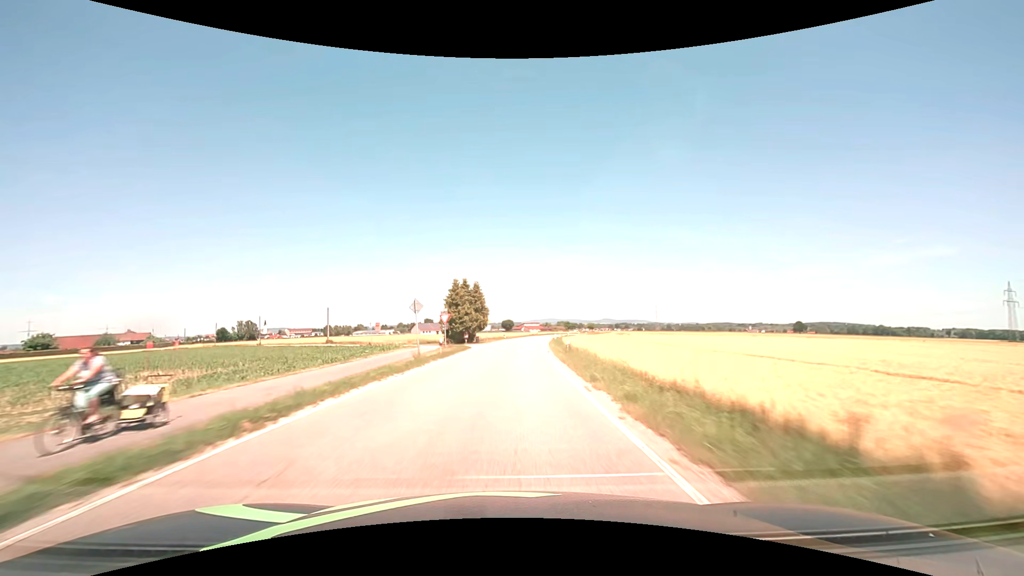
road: secondary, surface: asphalt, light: Day
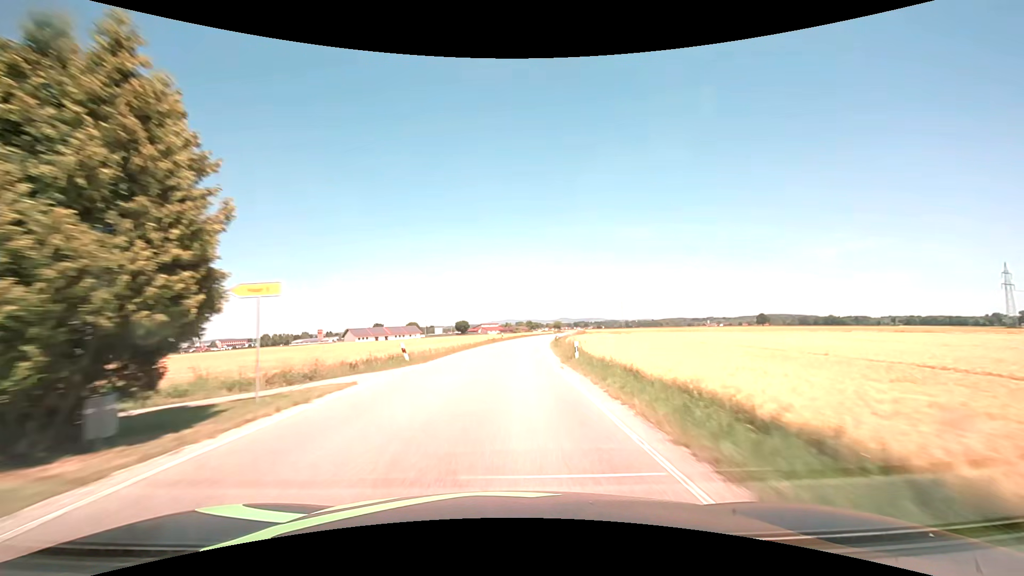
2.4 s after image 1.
(+2.2, +50.1) m; +5°
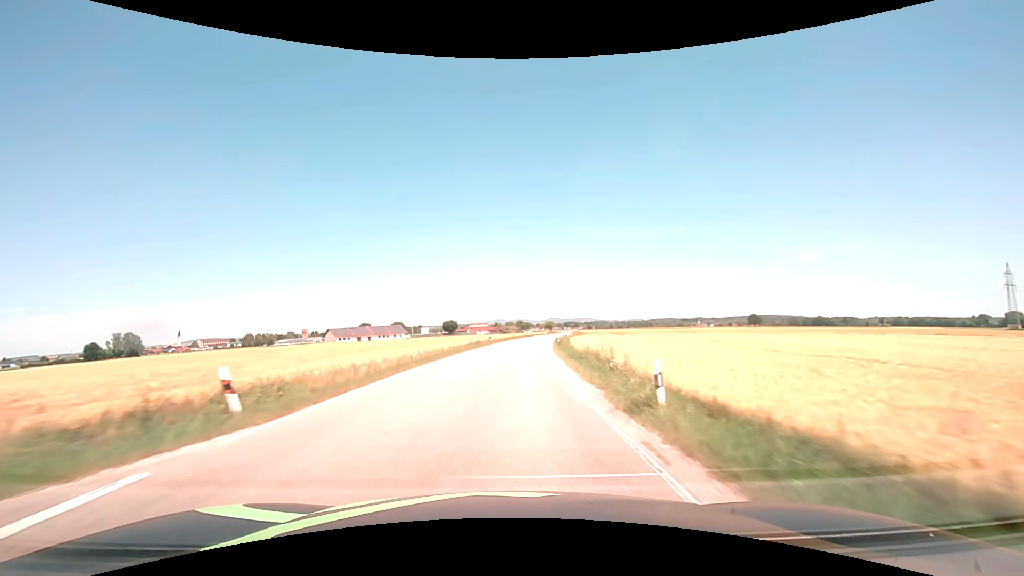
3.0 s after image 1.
(+0.2, +12.5) m; +1°
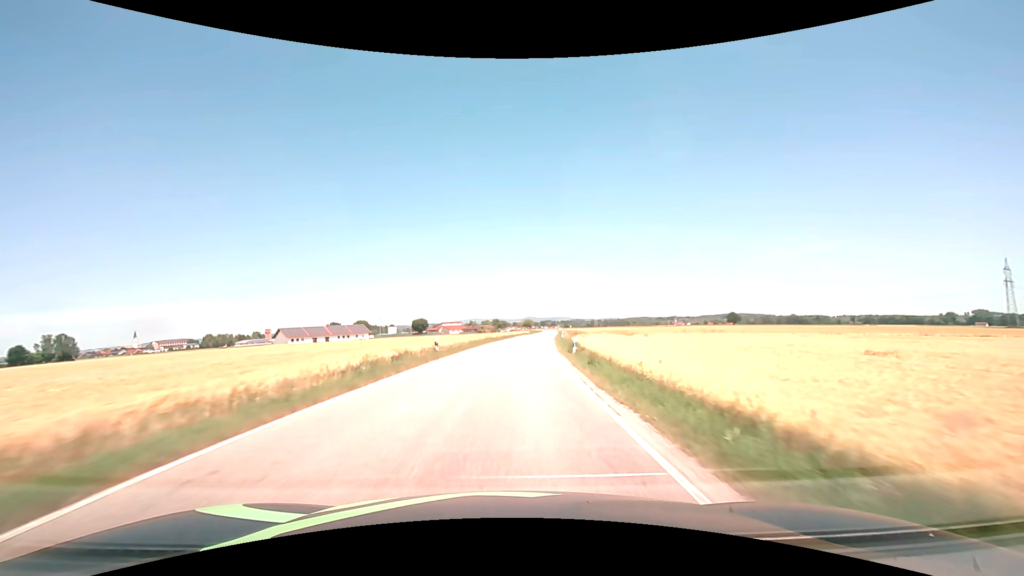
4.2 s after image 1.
(+0.5, +25.1) m; +3°
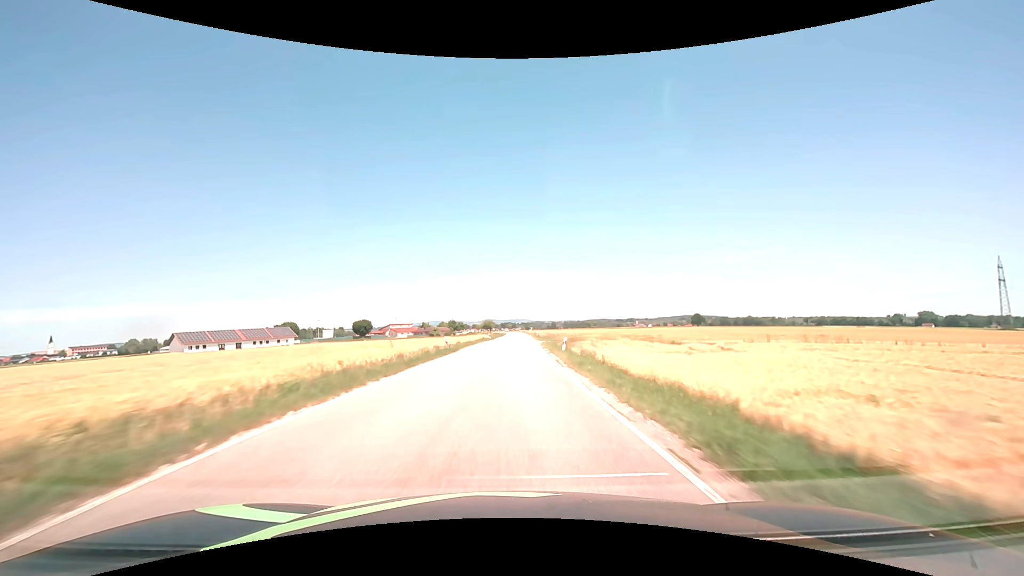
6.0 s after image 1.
(+1.5, +37.6) m; +4°
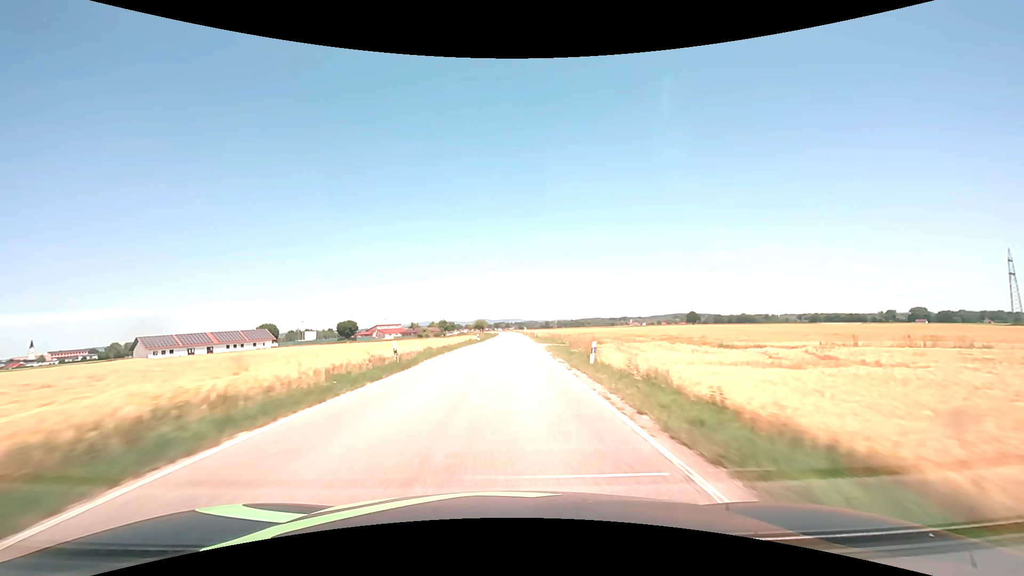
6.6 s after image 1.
(+0.2, +12.5) m; +1°
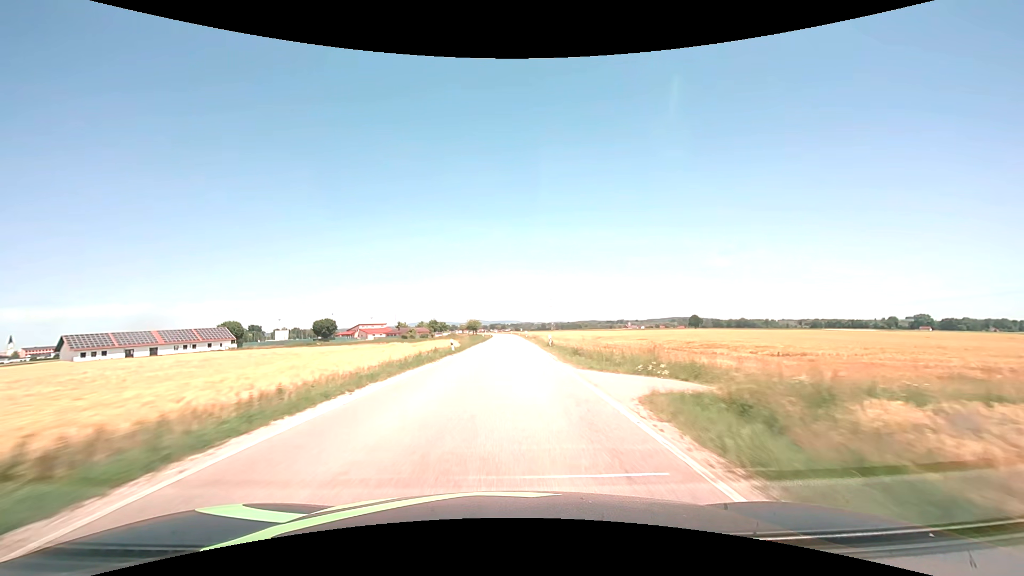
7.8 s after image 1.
(0.0, +25.0) m; 0°
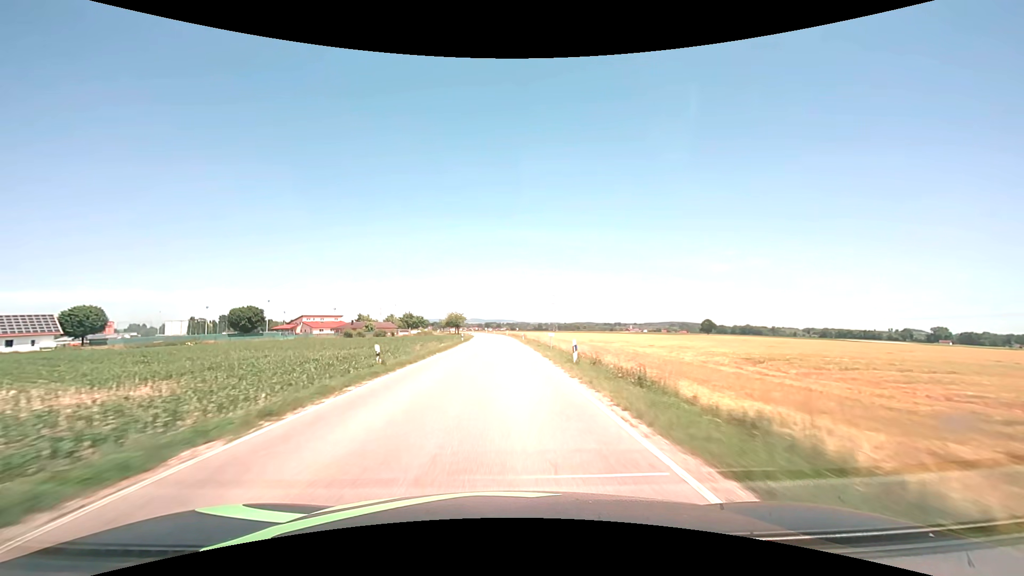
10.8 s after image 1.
(+0.6, +62.6) m; +1°
(0, +10) (0, +20) (0, +30) (0, +40) (0, +50) (-1, +60) (-1, +70) (-1, +80) (-2, +90) (-2, +100) m
